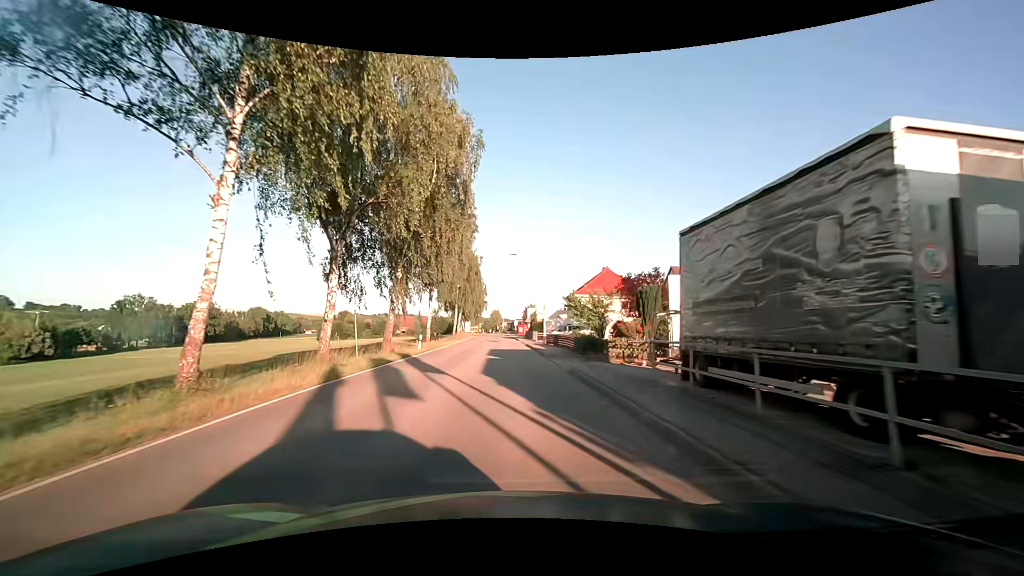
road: secondary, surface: asphalt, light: Day
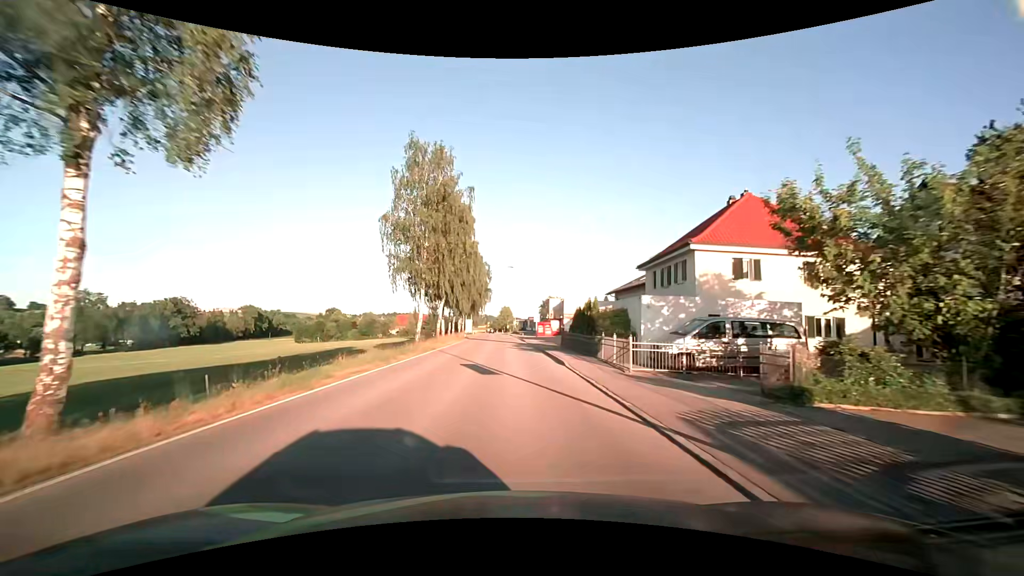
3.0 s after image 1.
(-0.1, +38.2) m; -1°
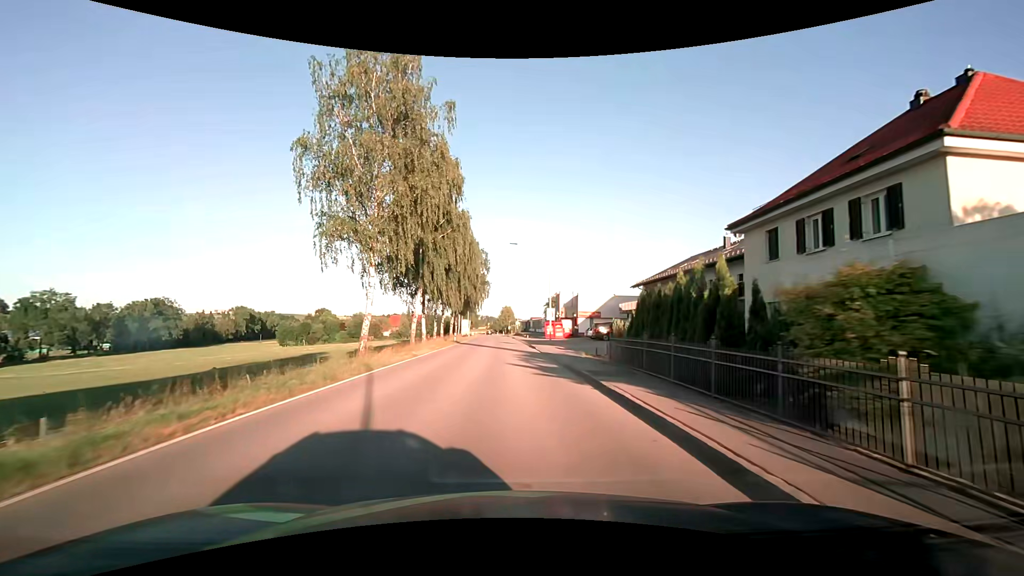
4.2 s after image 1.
(-0.1, +15.2) m; 0°
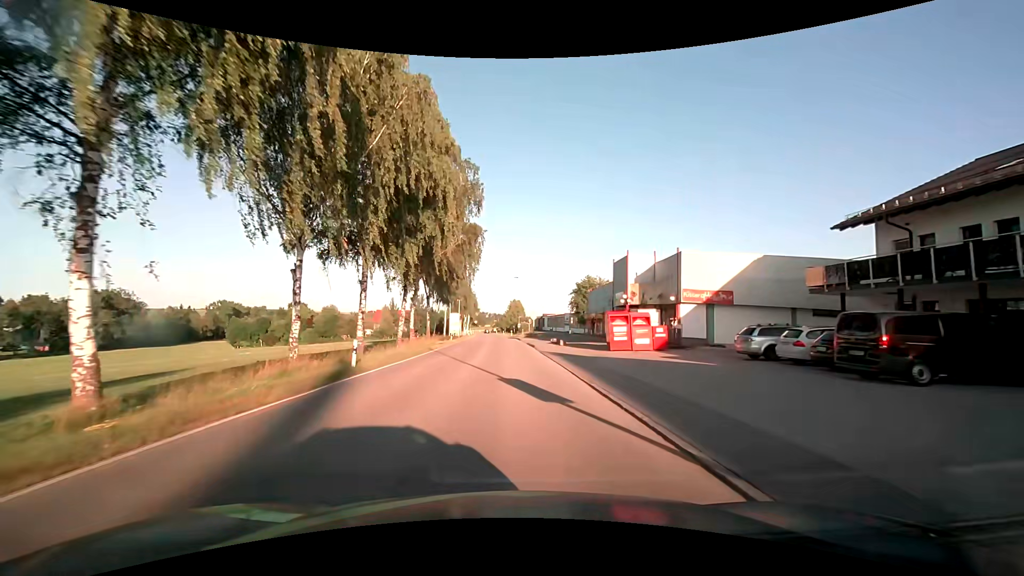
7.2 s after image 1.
(-0.2, +38.0) m; -1°
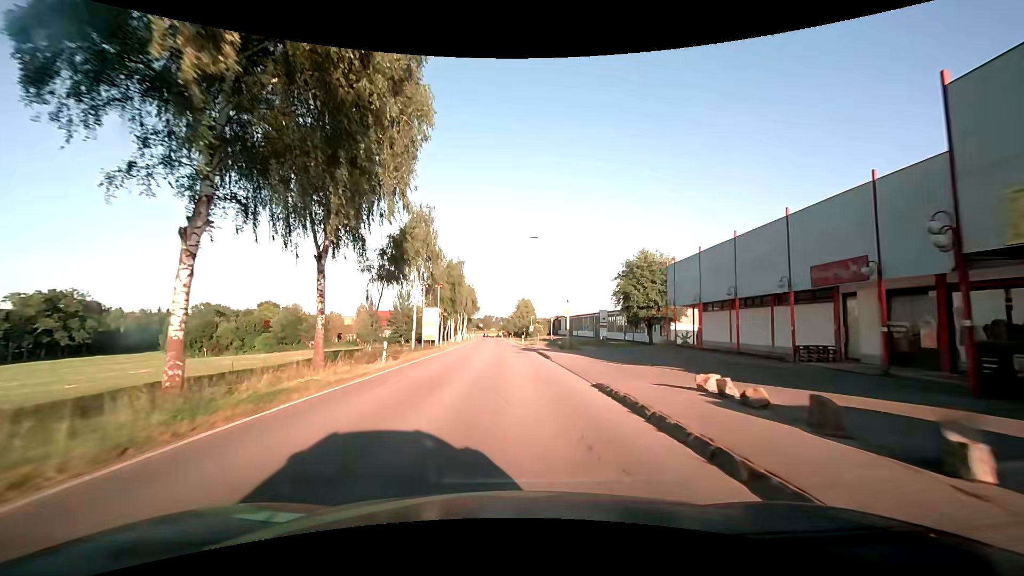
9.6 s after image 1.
(-0.4, +30.6) m; -2°
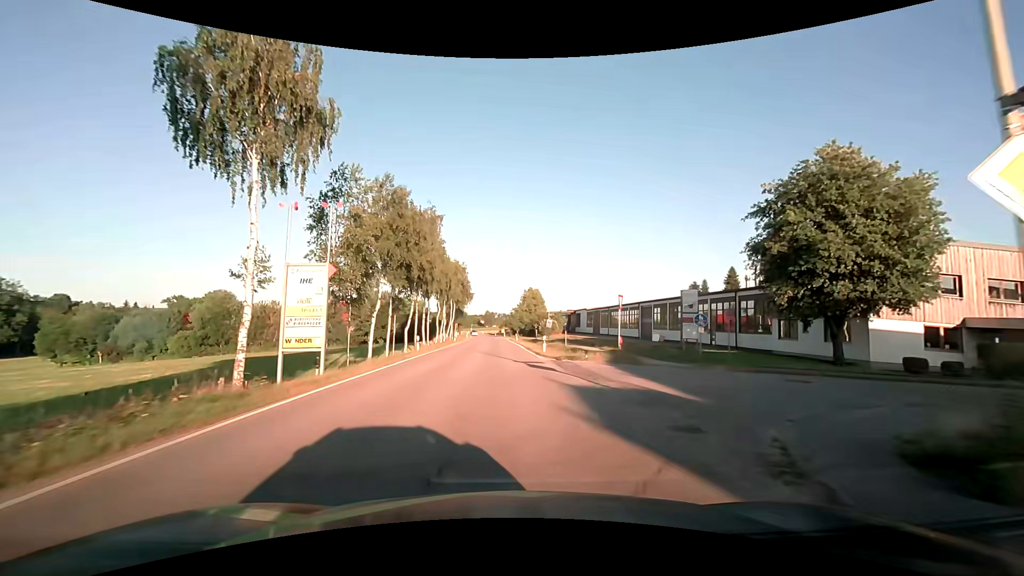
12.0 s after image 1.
(+0.1, +30.6) m; +1°
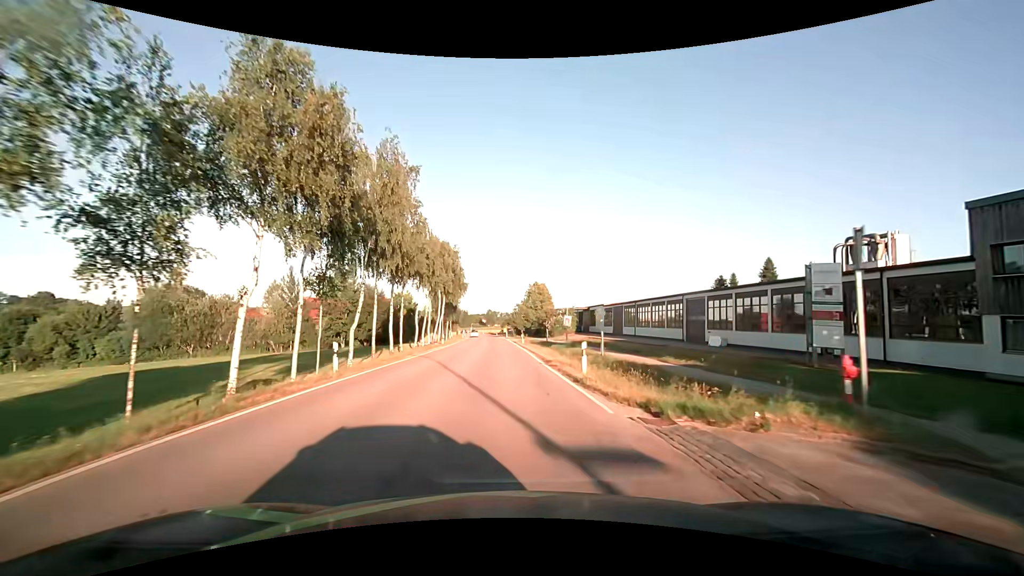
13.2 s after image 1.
(-0.1, +15.3) m; 0°
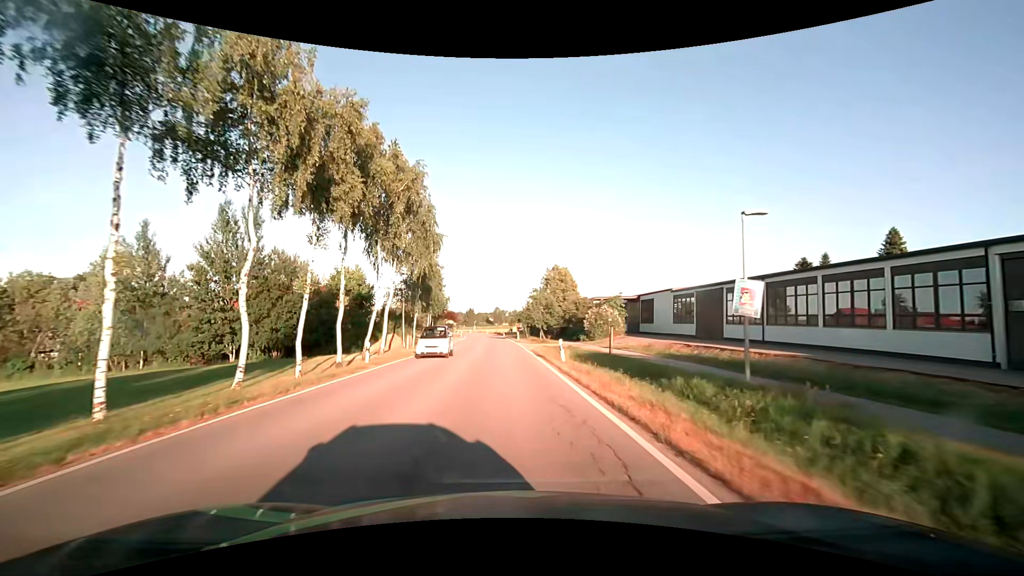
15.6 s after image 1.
(-0.4, +30.7) m; -1°
(0, +10) (0, +20) (0, +30) (-1, +40) (-1, +50) (-1, +60) (-2, +70) (-2, +80) (-3, +90) (-4, +100) m
